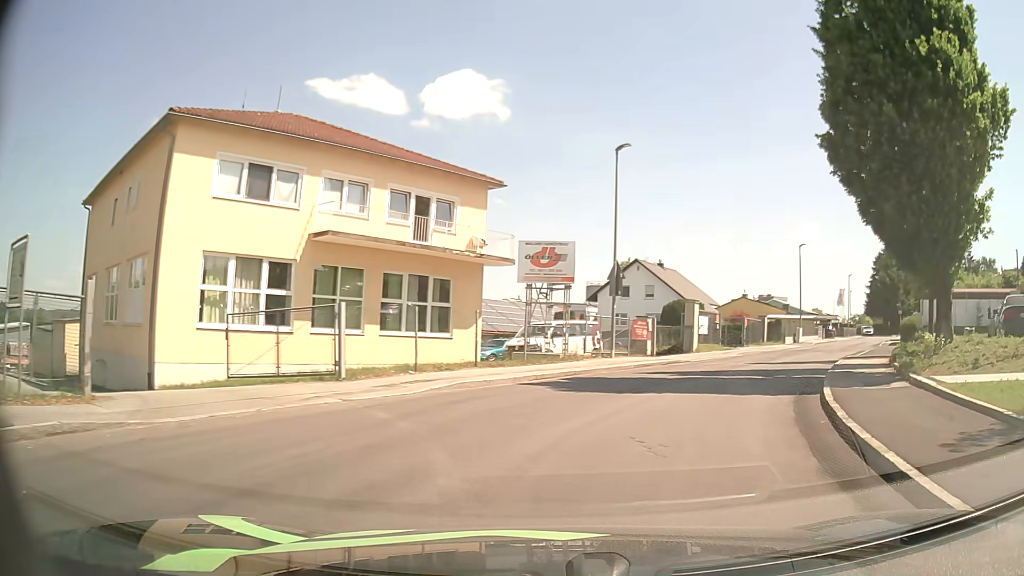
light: Day
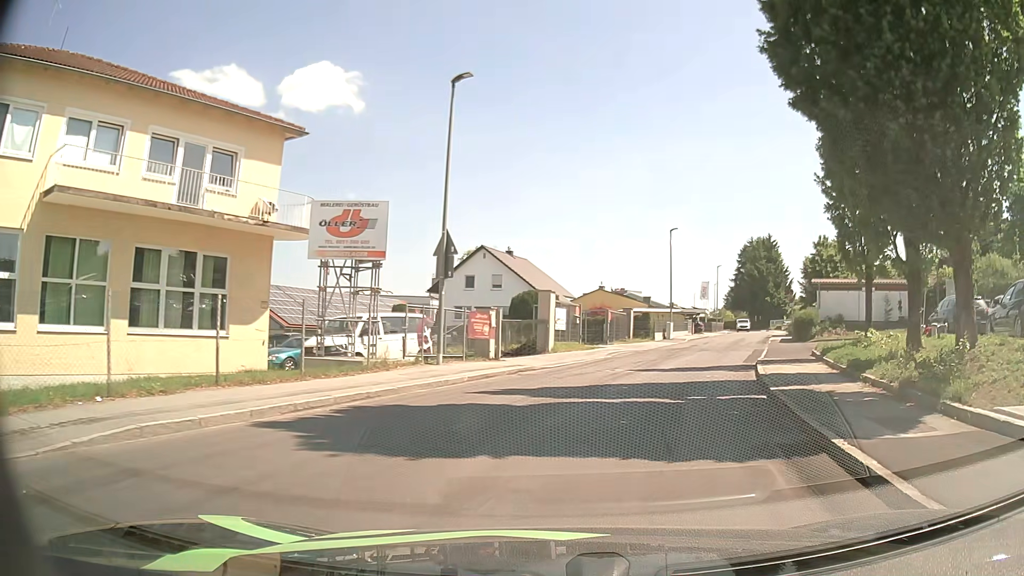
(+0.9, +7.0) m; +13°
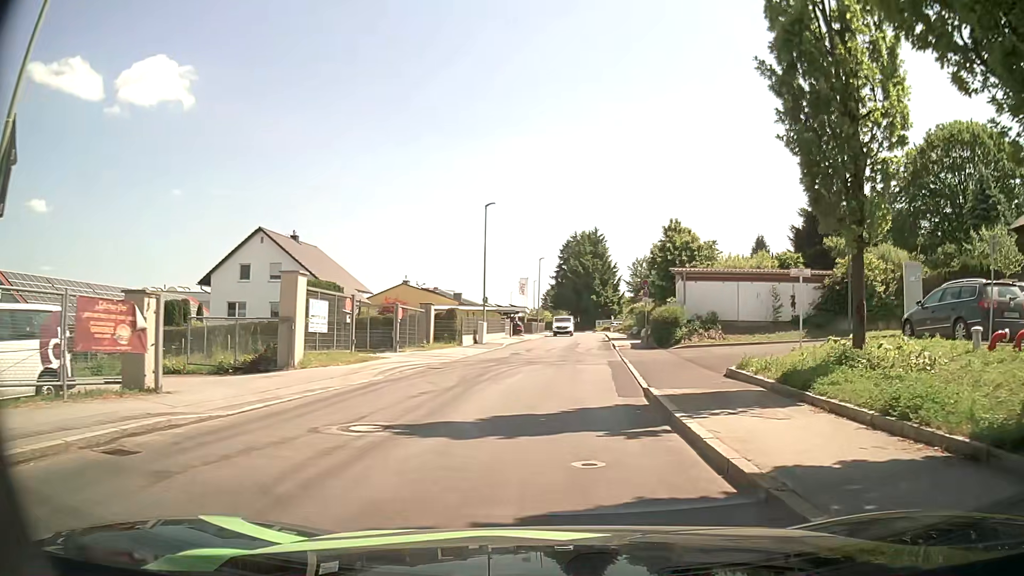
(+1.6, +11.0) m; +15°
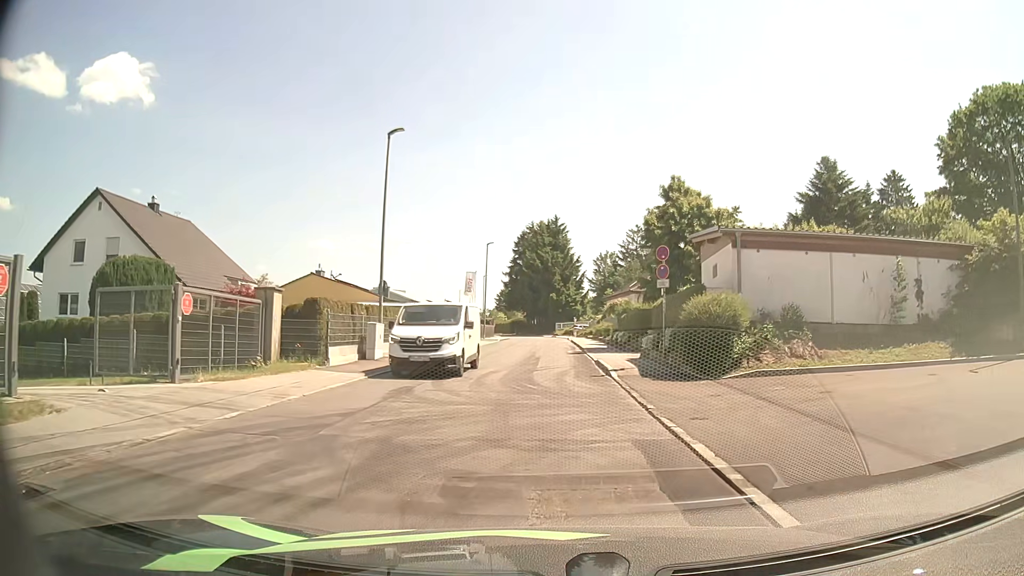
(+0.6, +16.1) m; +4°
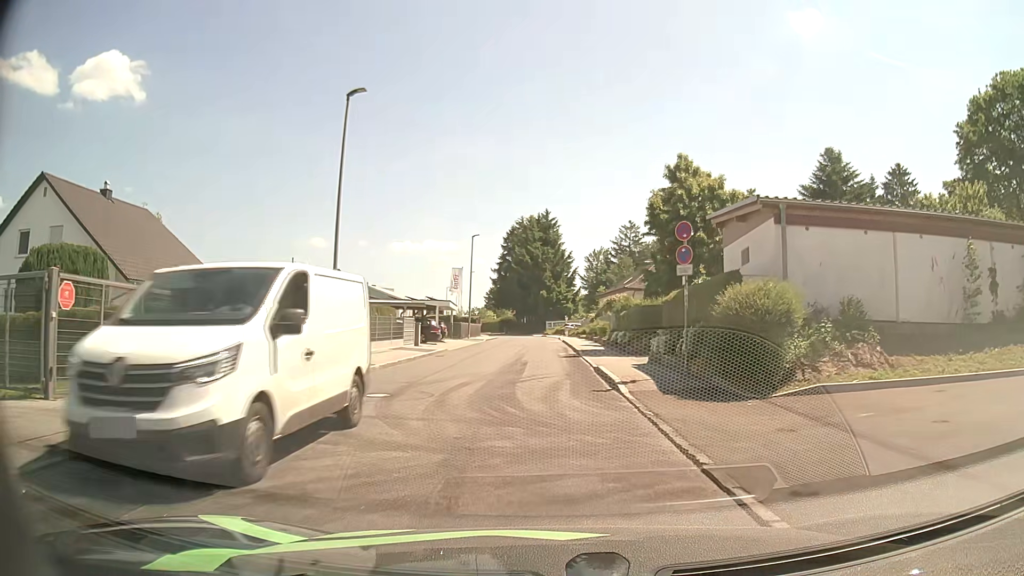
(0.0, +4.3) m; +1°
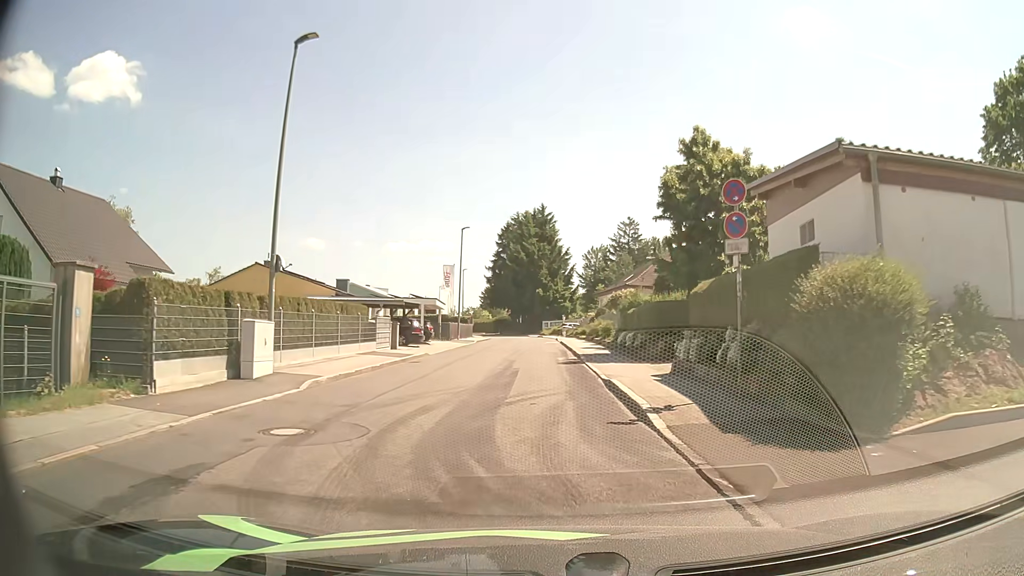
(0.0, +4.4) m; +1°
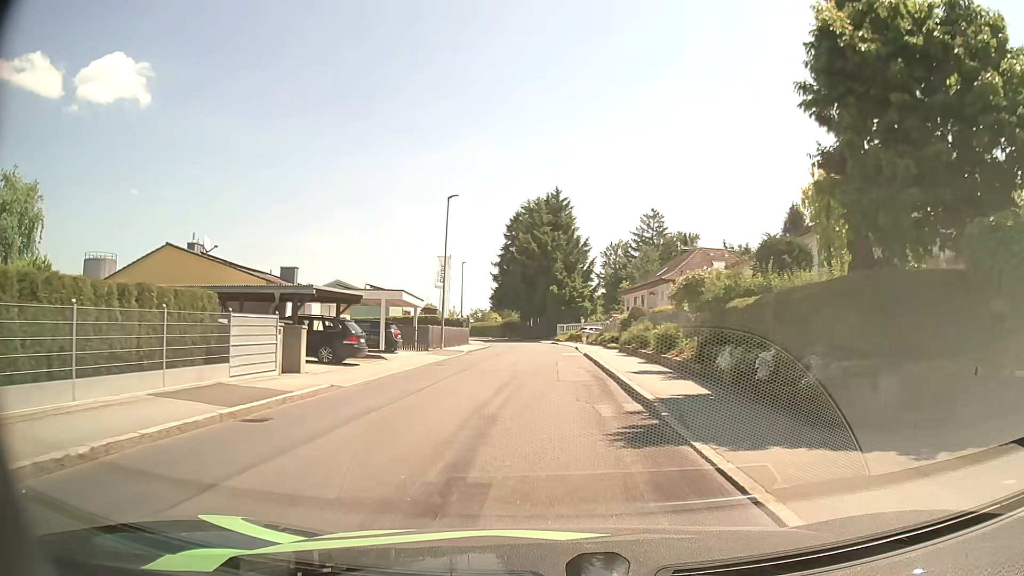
(-0.3, +14.0) m; -1°
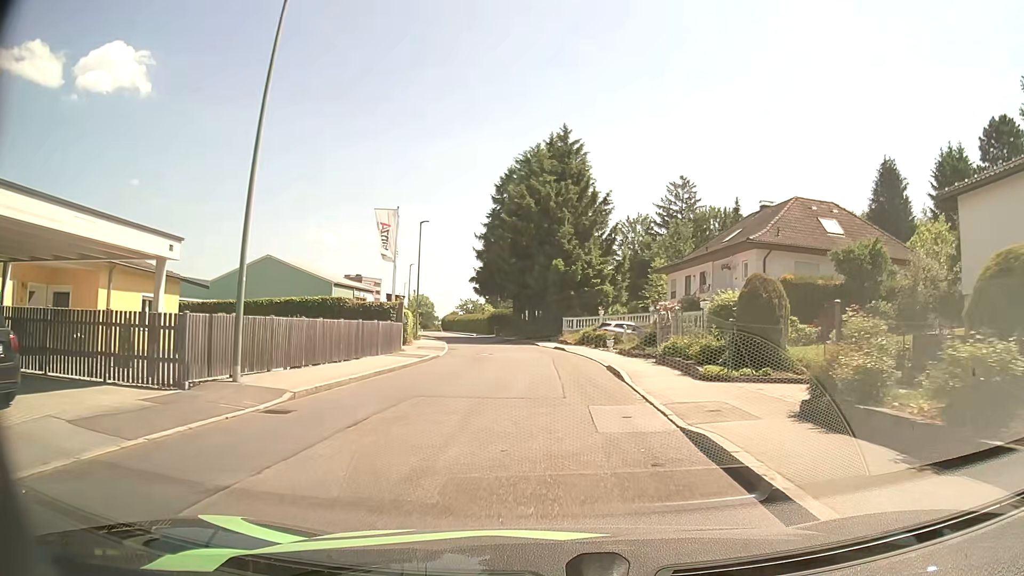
(-0.1, +24.7) m; -1°
(0, +10) (0, +20) (0, +30) (-1, +40) (-3, +50) (-5, +60) (-7, +69) (-9, +79) (-11, +89) (-13, +99) m
